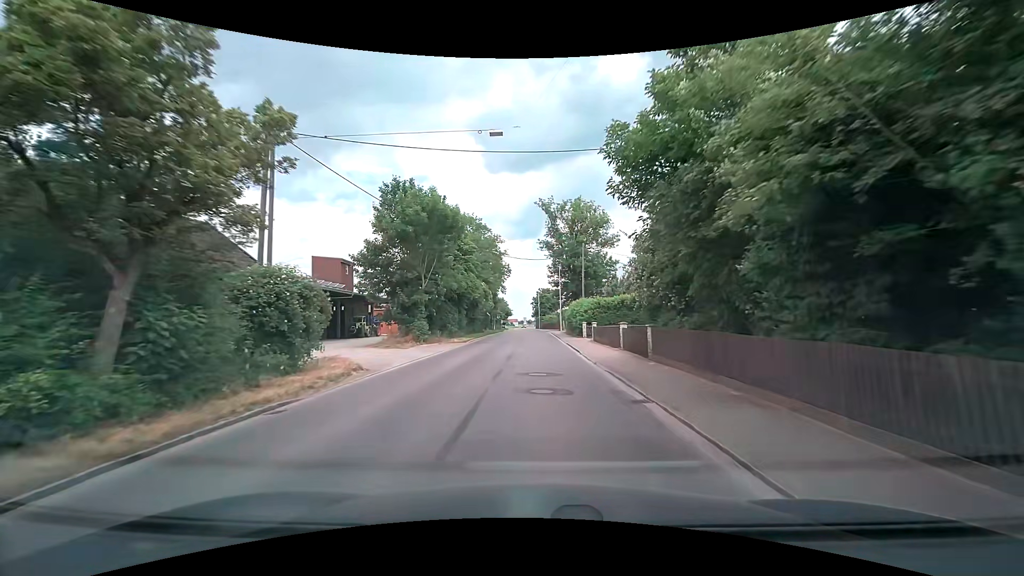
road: tertiary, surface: asphalt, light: Day
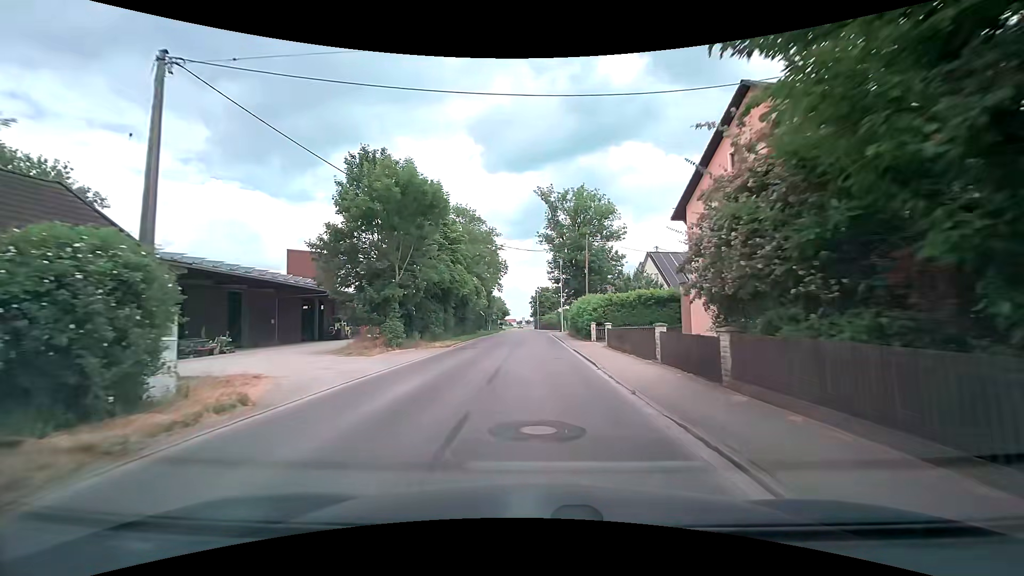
(0.0, +6.2) m; 0°
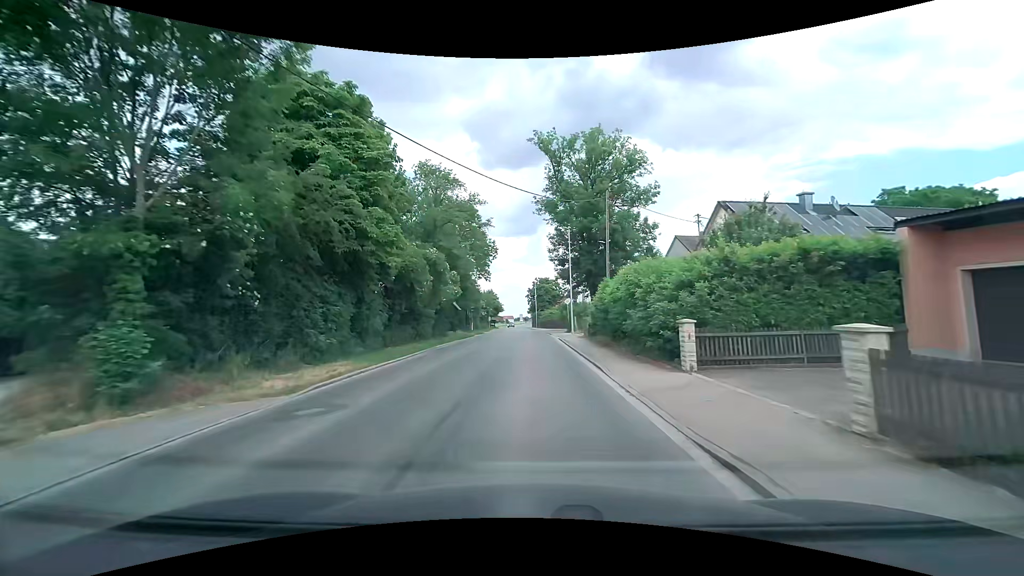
(+0.1, +18.4) m; 0°
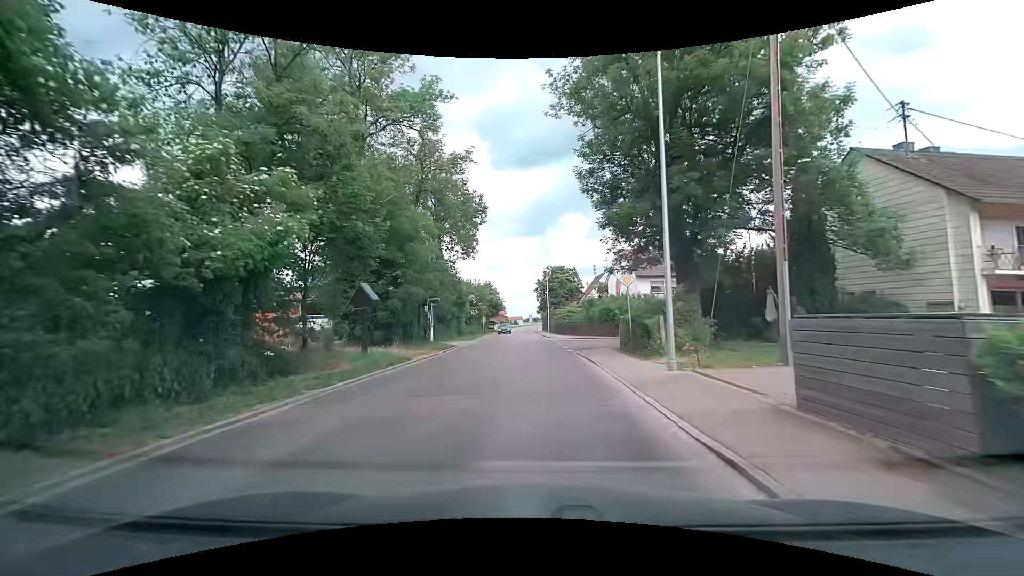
(-0.2, +26.1) m; -1°
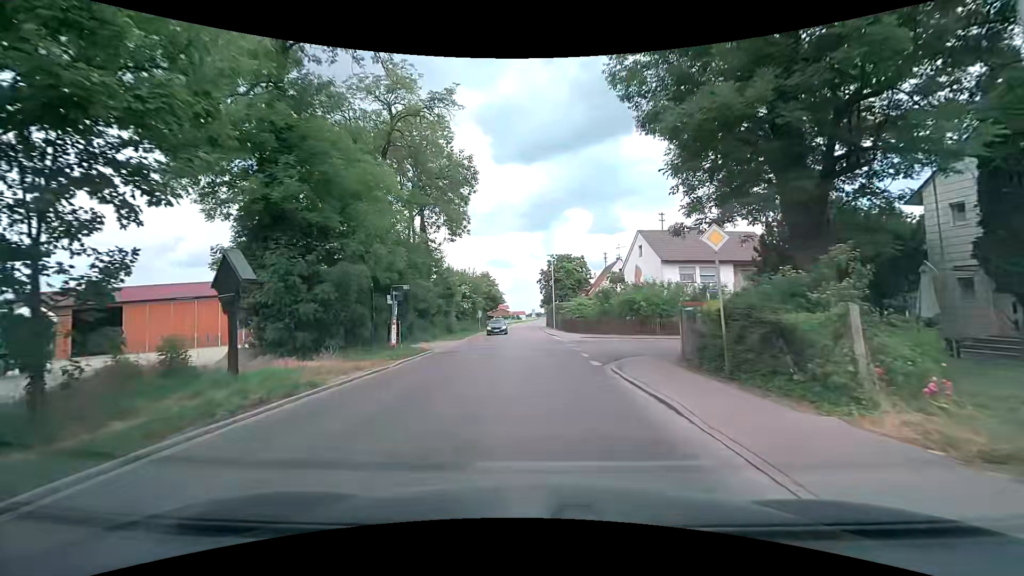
(-0.1, +8.9) m; +1°
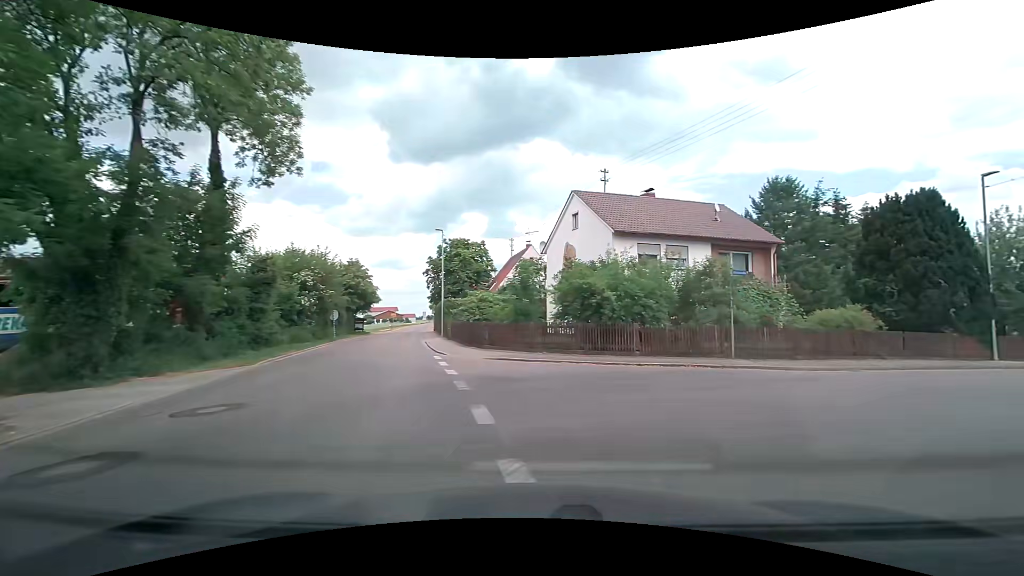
(+0.1, +16.8) m; +11°
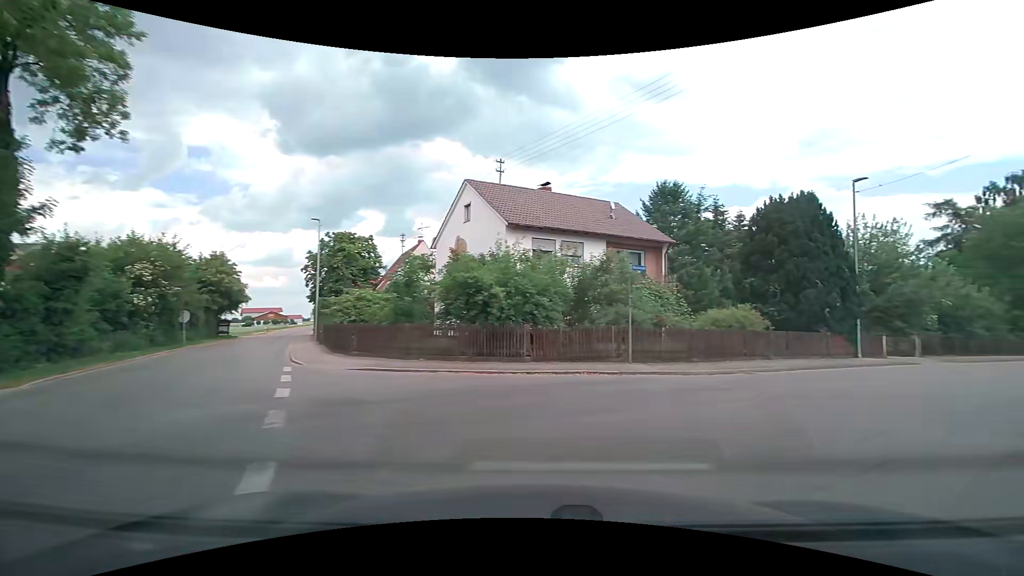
(+0.2, +2.7) m; +10°
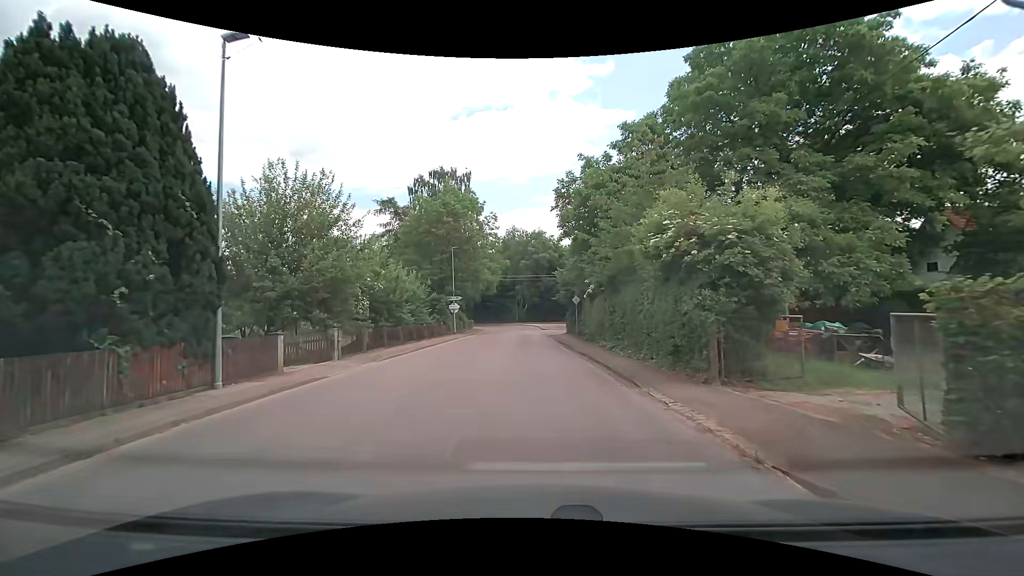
(+8.5, +12.0) m; +56°
(0, +10) (0, +20) (-1, +30) (-1, +40) (-1, +50) (-2, +60) (-3, +70) (-6, +79) (-10, +88) (-16, +97) m
